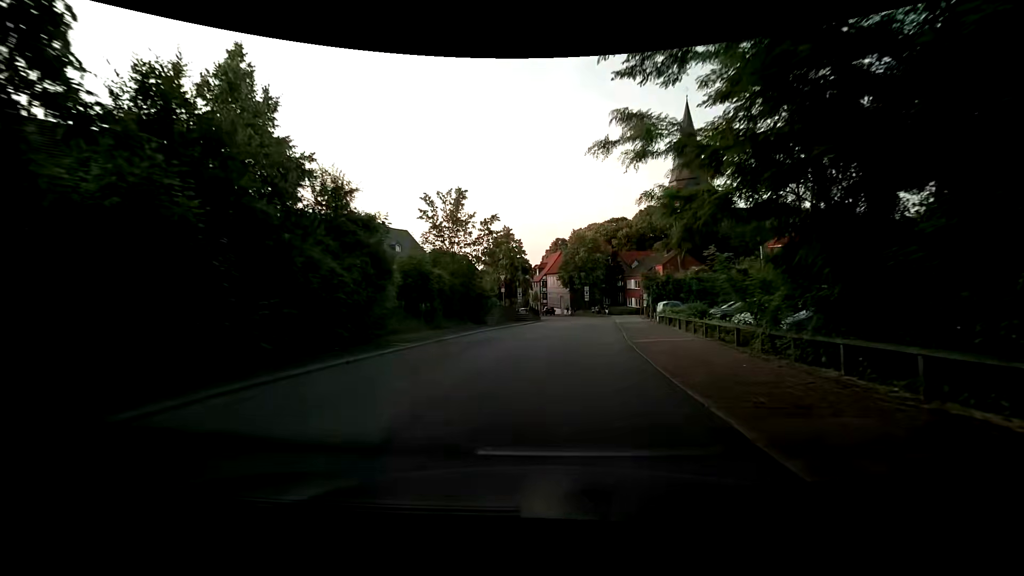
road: unclassified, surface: asphalt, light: Day
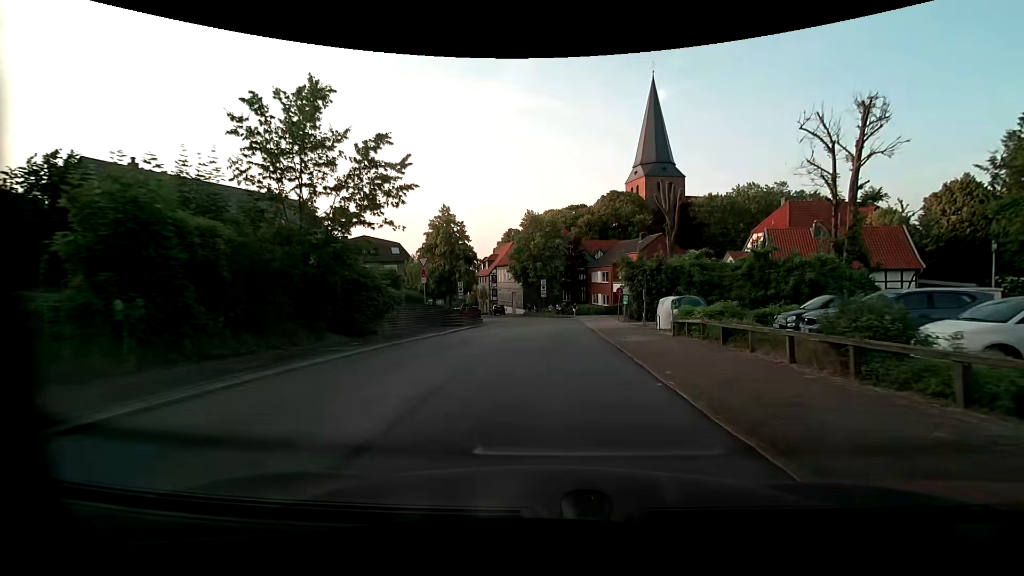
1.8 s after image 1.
(+0.7, +15.2) m; +5°
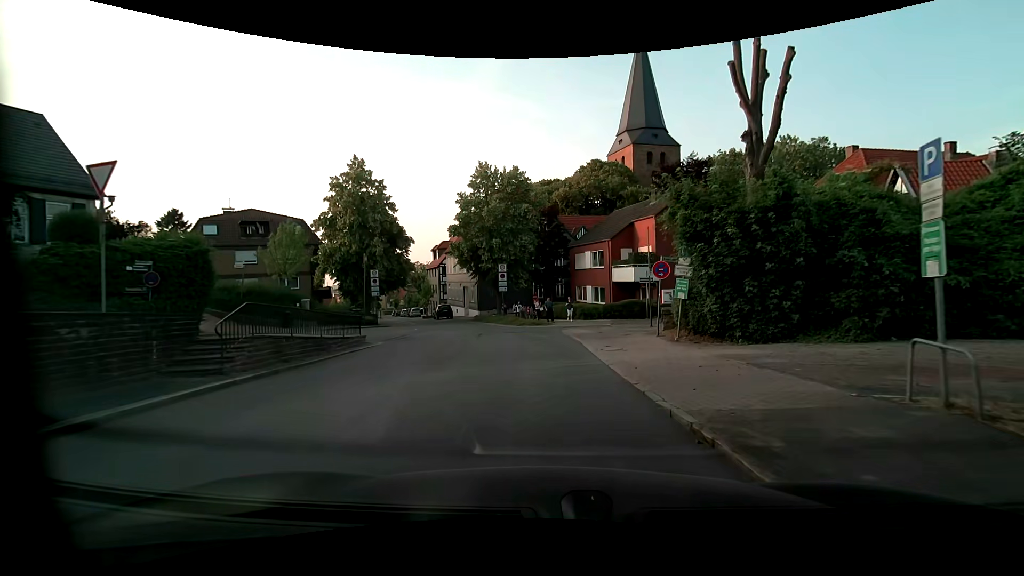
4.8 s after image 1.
(+0.6, +21.8) m; +3°
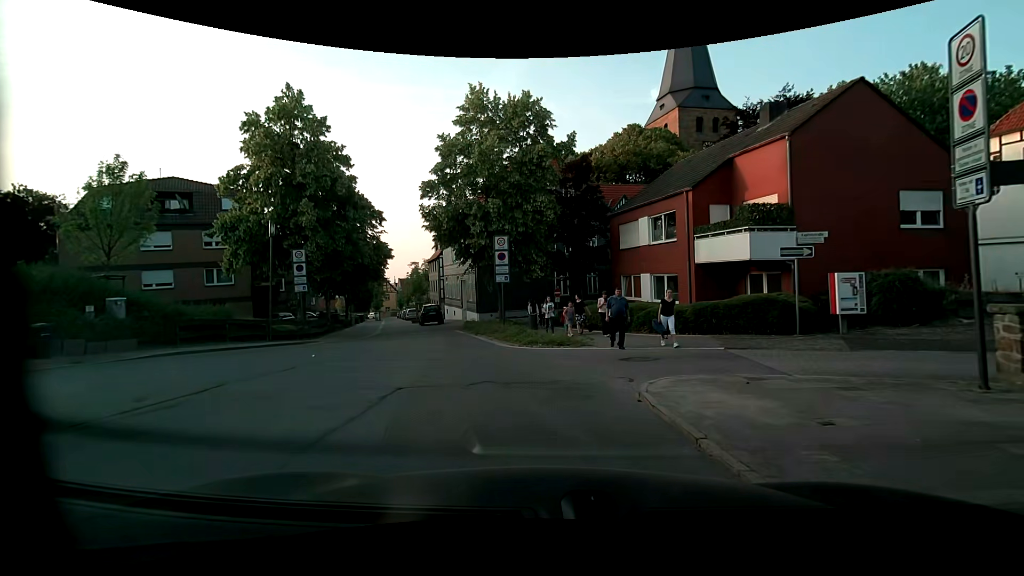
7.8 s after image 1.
(-0.2, +15.3) m; -3°
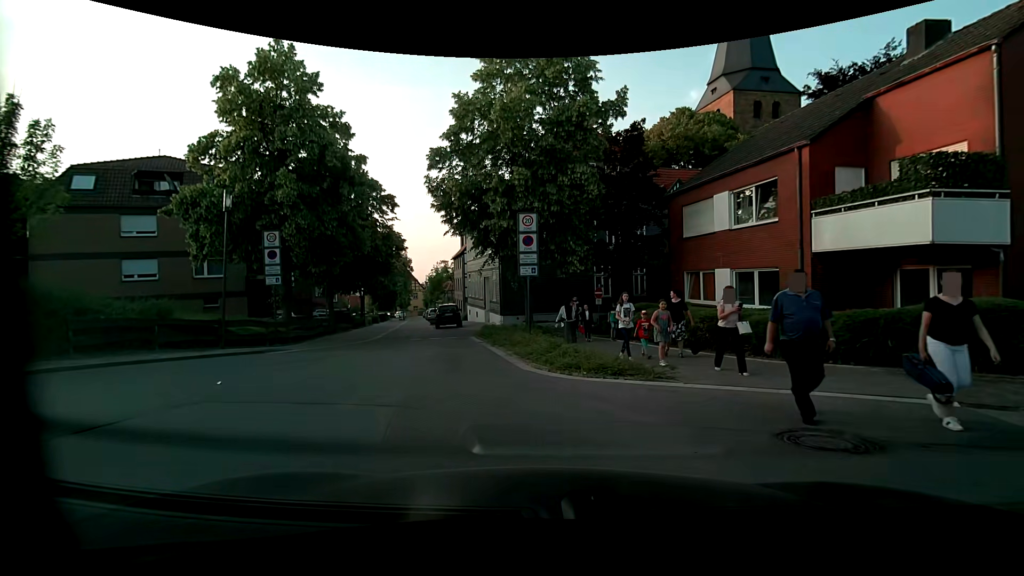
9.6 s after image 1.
(-0.1, +5.9) m; -3°
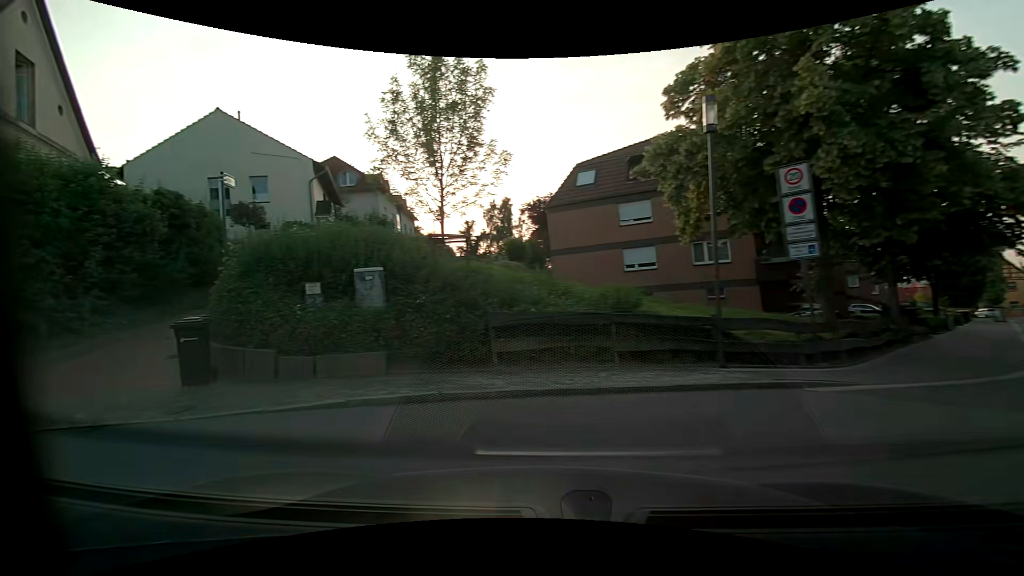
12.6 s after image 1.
(-3.2, +8.6) m; -53°
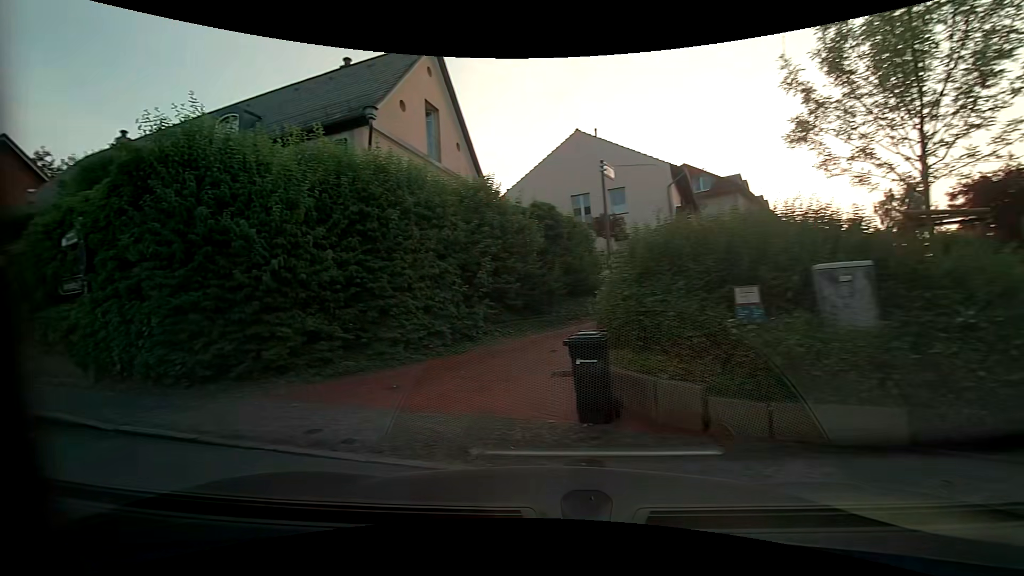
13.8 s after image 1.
(-1.0, +2.8) m; -37°
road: residential
